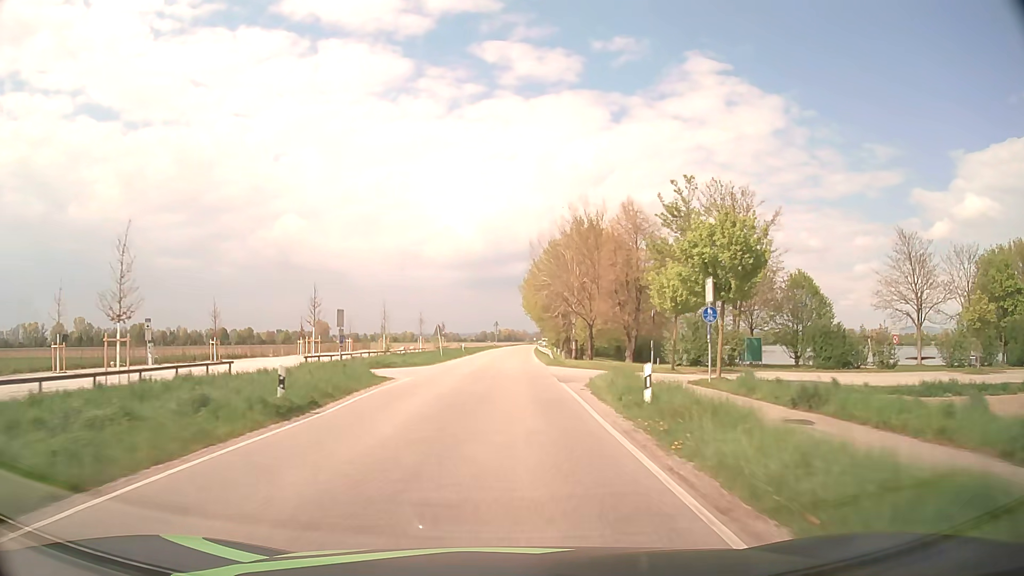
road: secondary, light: Day
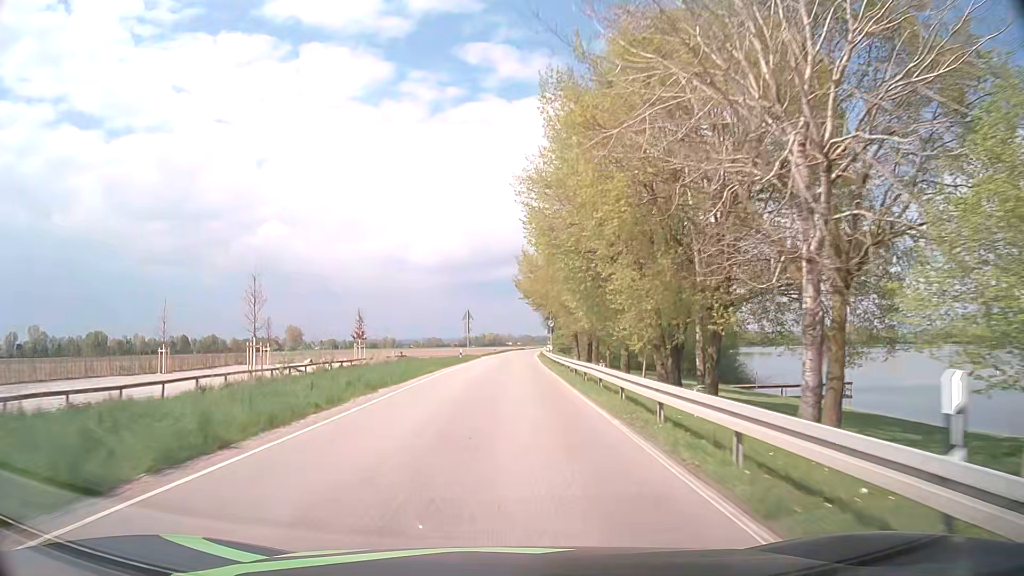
(+0.5, +53.6) m; +1°
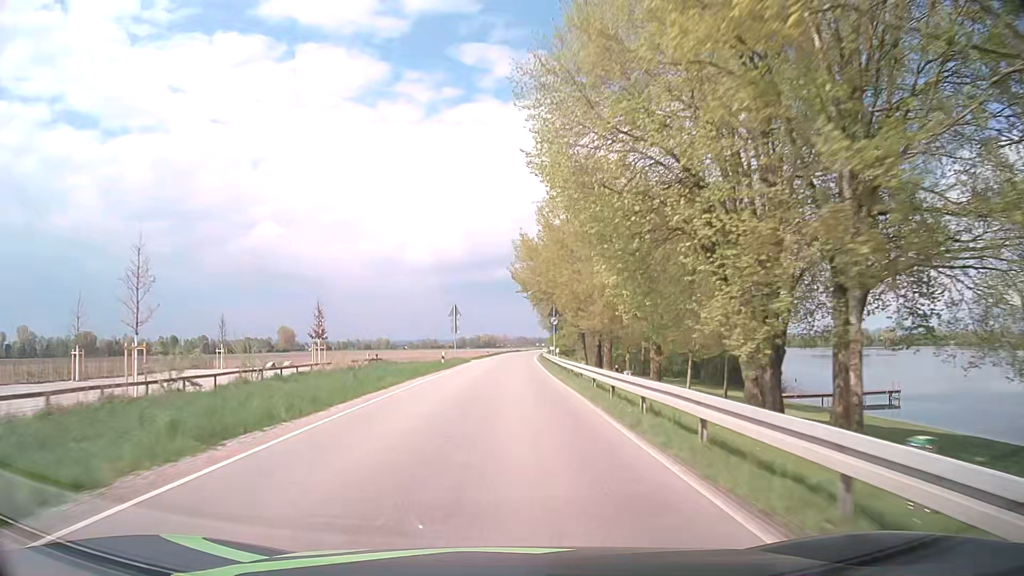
(+0.1, +10.7) m; 0°
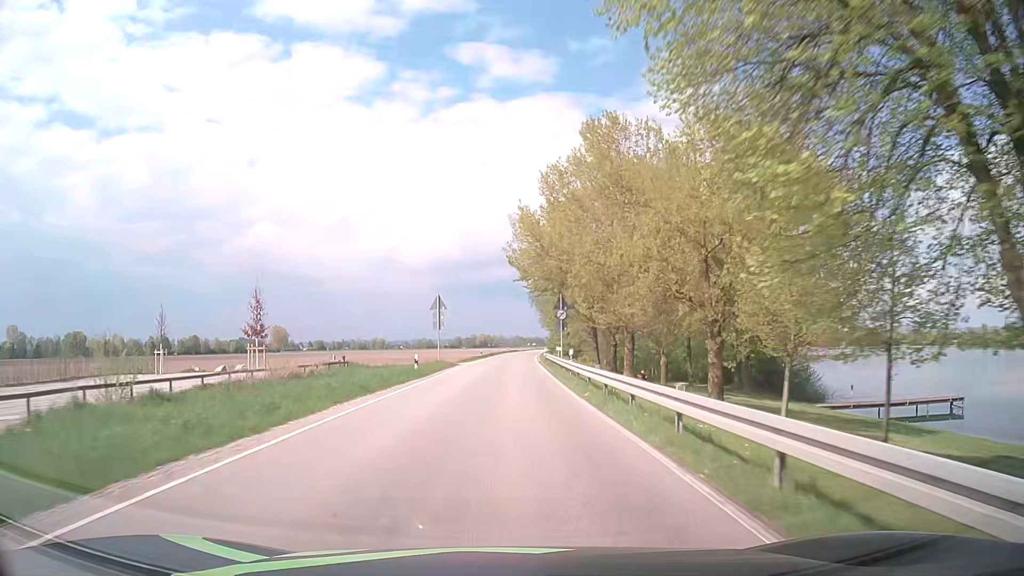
(0.0, +10.7) m; +1°
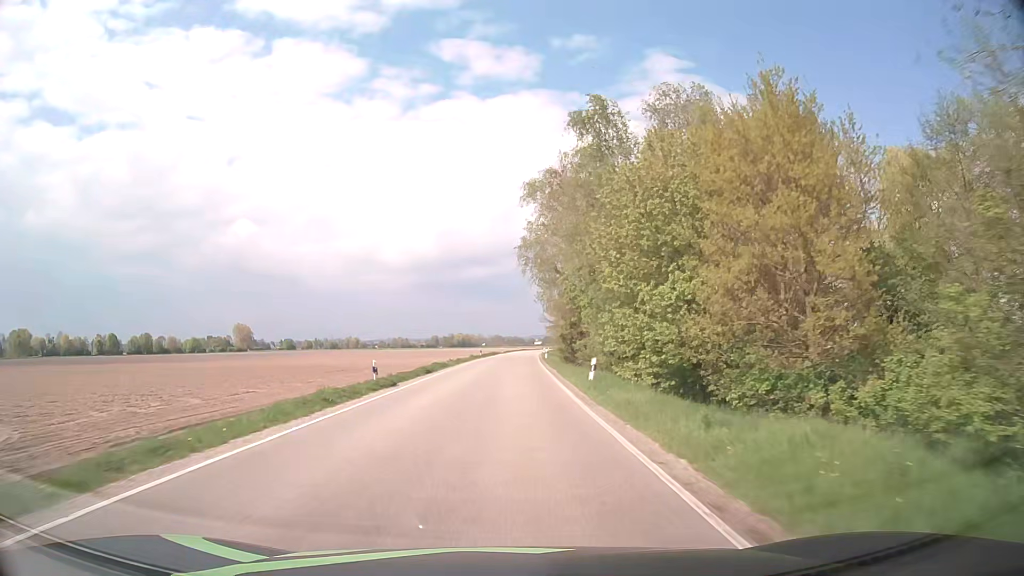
(+0.7, +53.7) m; +2°
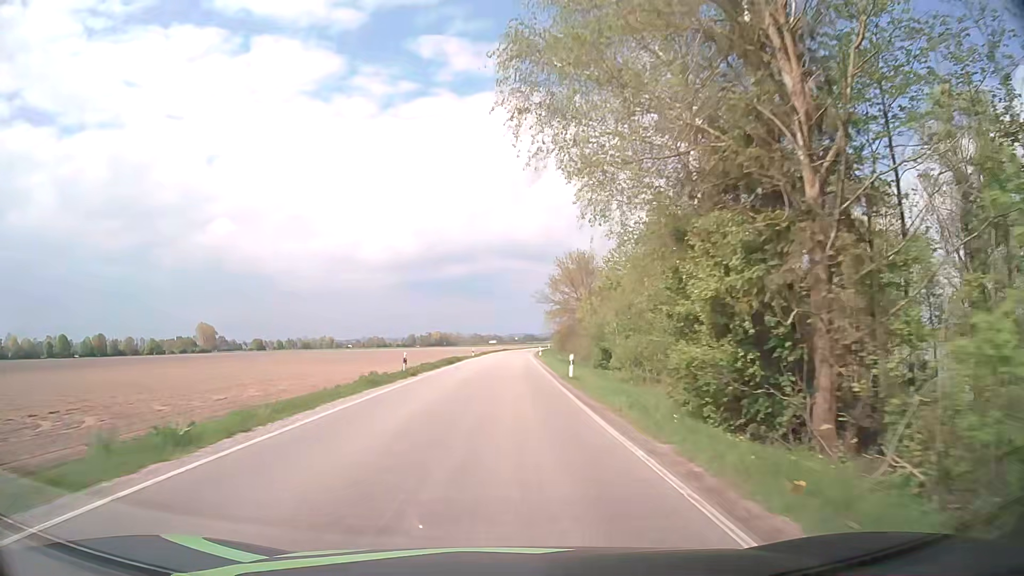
(+0.6, +43.0) m; +2°
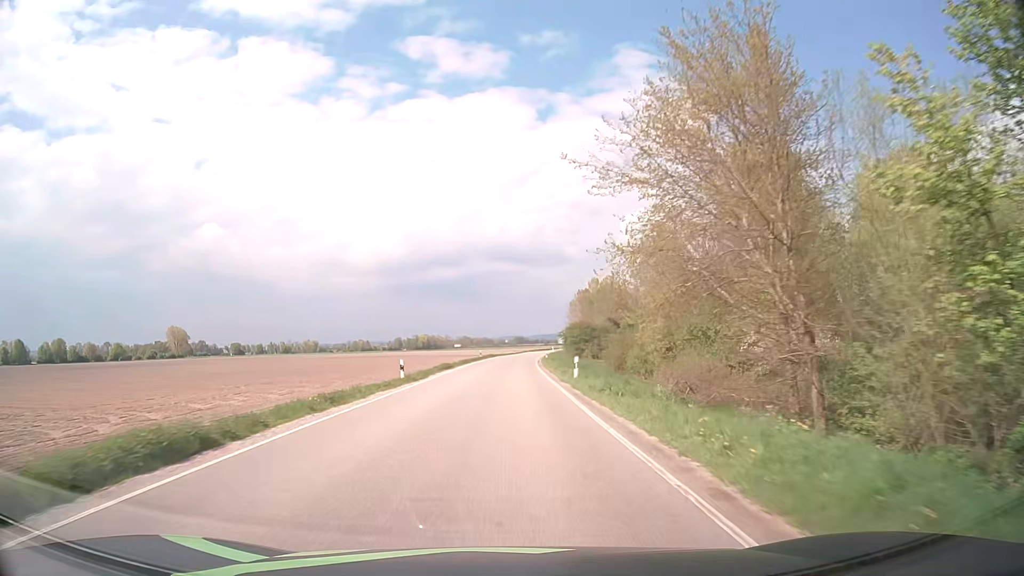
(+0.4, +43.0) m; +1°
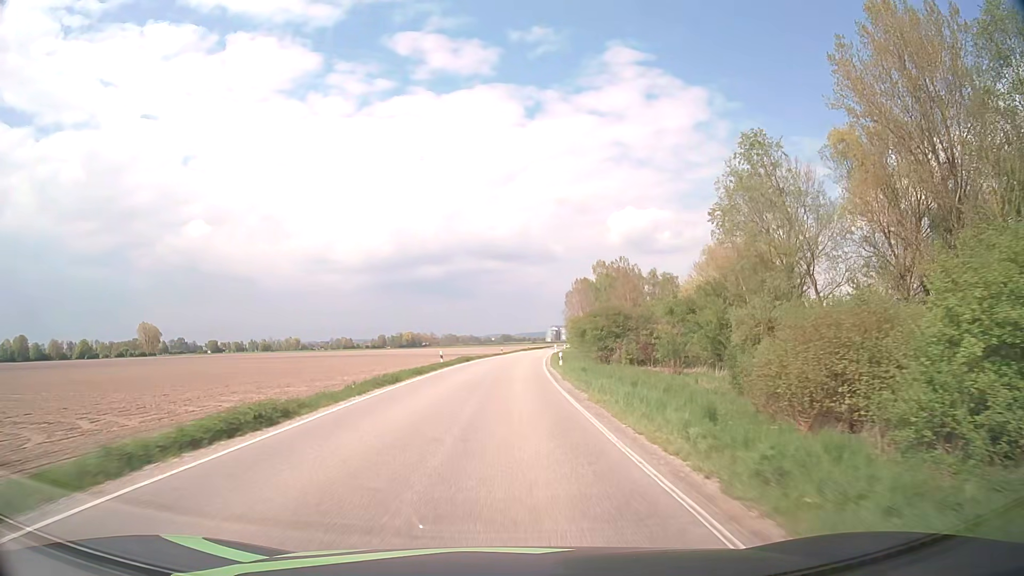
(+0.3, +32.2) m; +1°
(0, +10) (0, +20) (0, +30) (+1, +40) (+1, +50) (+2, +60) (+2, +70) (+3, +80) (+4, +90) (+5, +100) m
